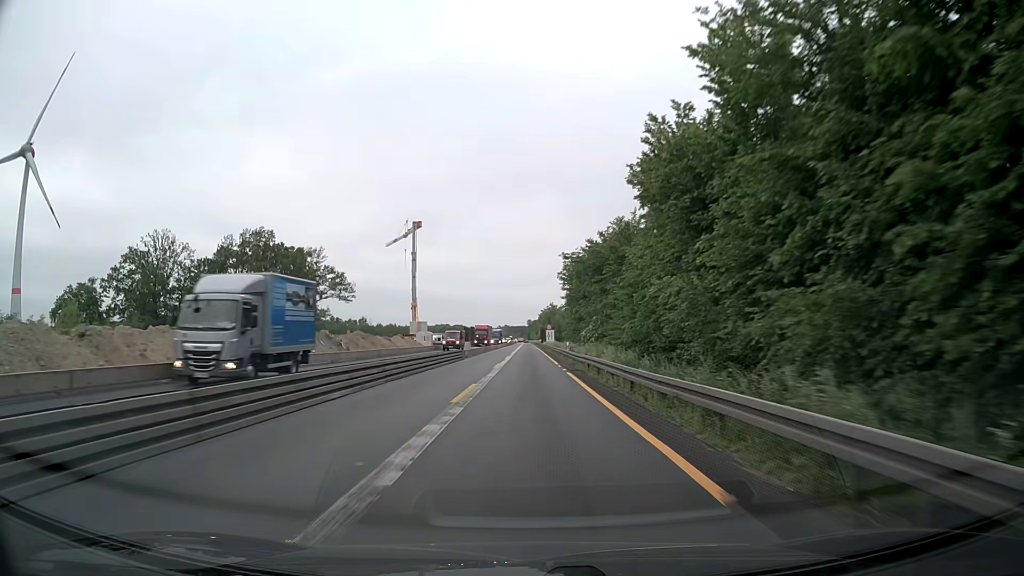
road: motorway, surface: asphalt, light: Day
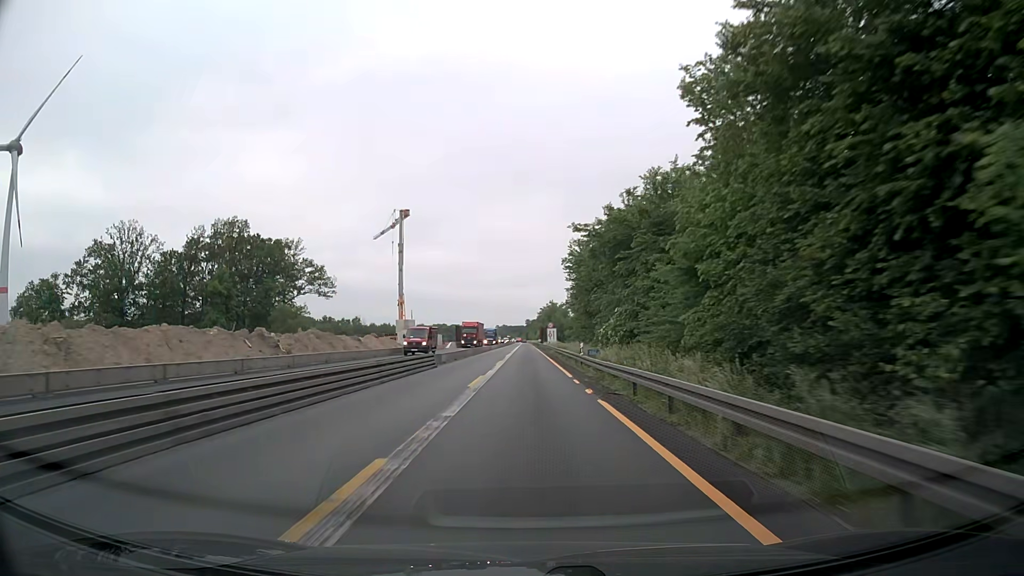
(0.0, +12.9) m; 0°
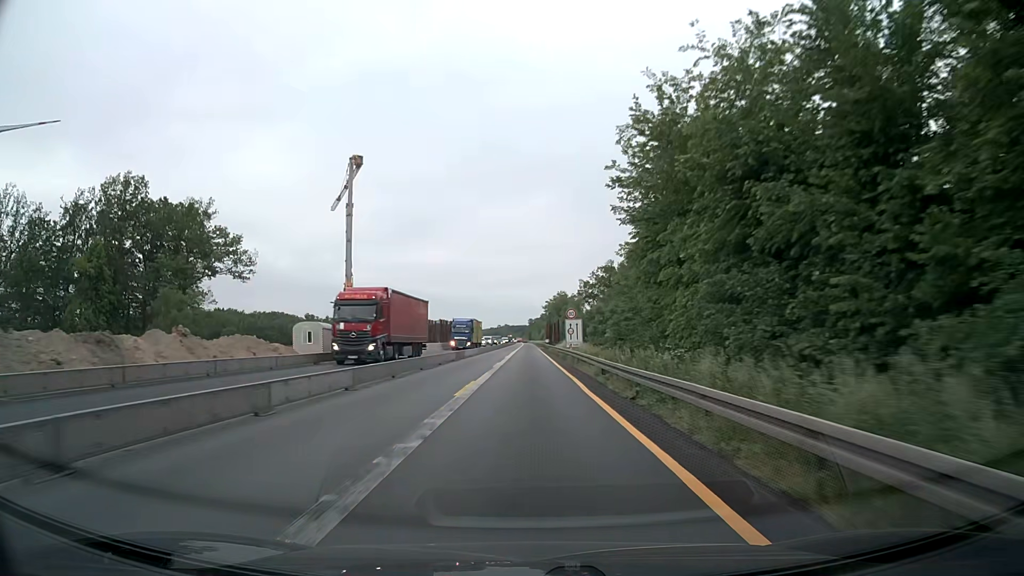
(+0.1, +38.7) m; 0°
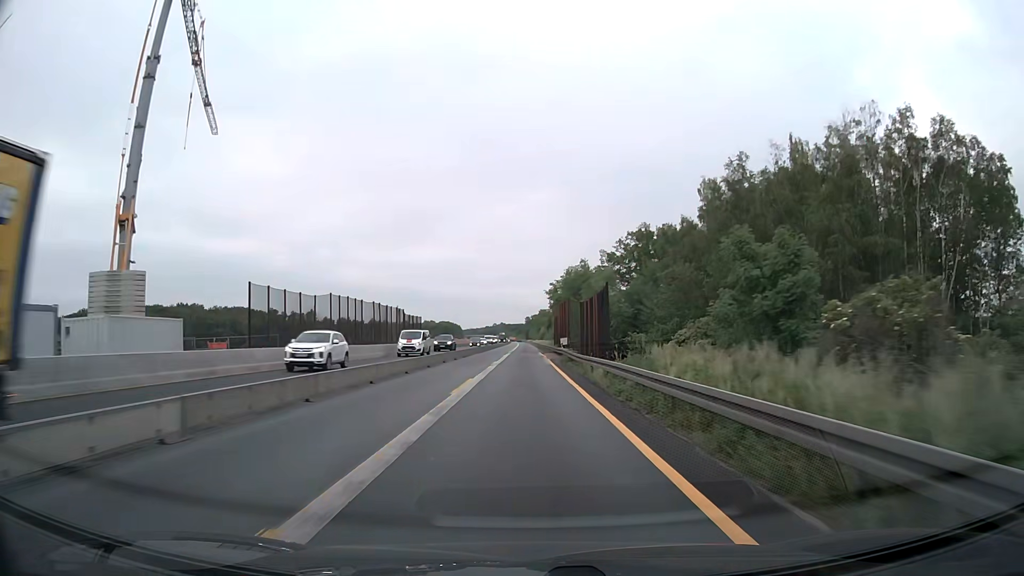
(0.0, +51.5) m; 0°
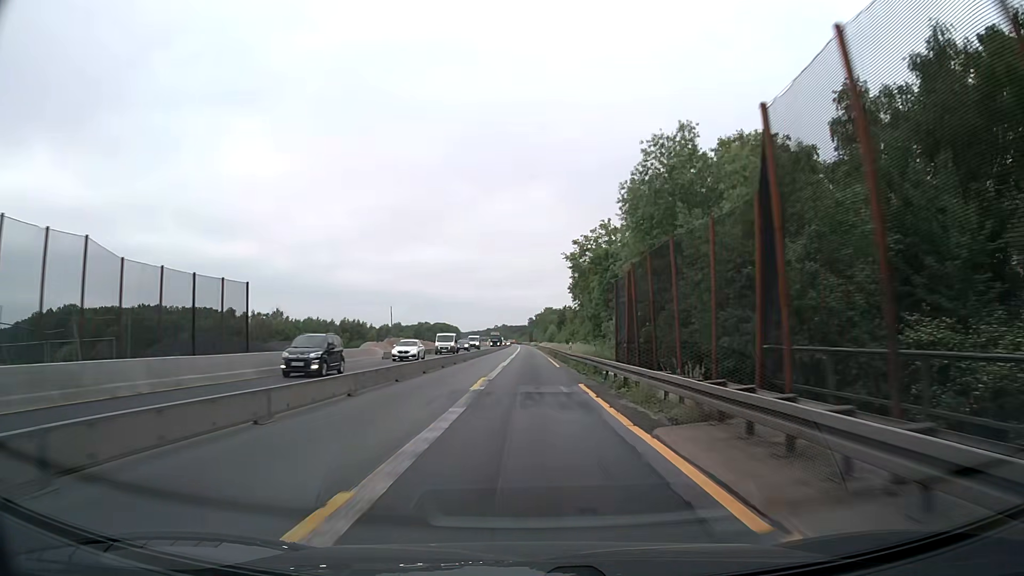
(-0.3, +51.5) m; 0°
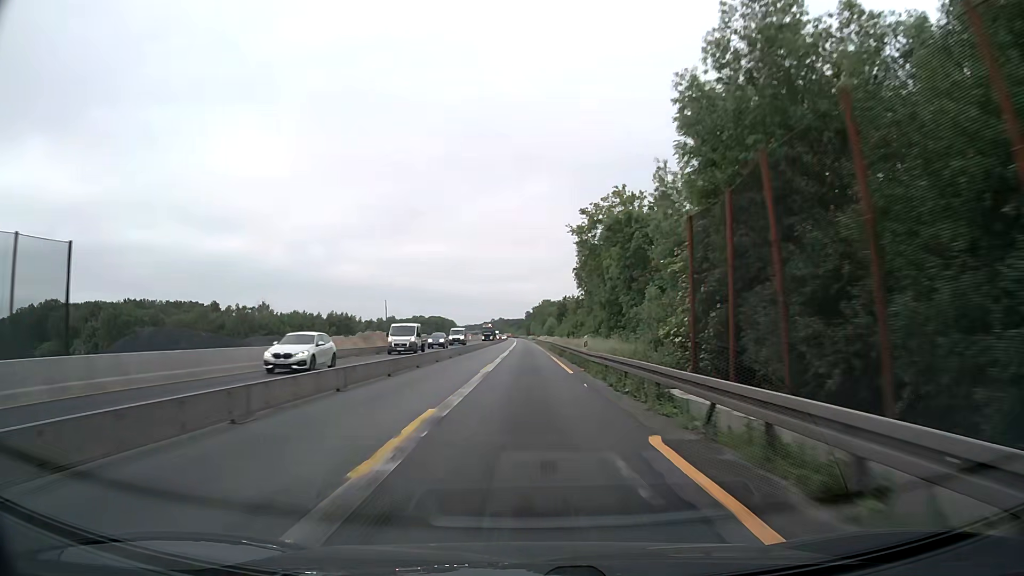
(+0.1, +12.9) m; 0°
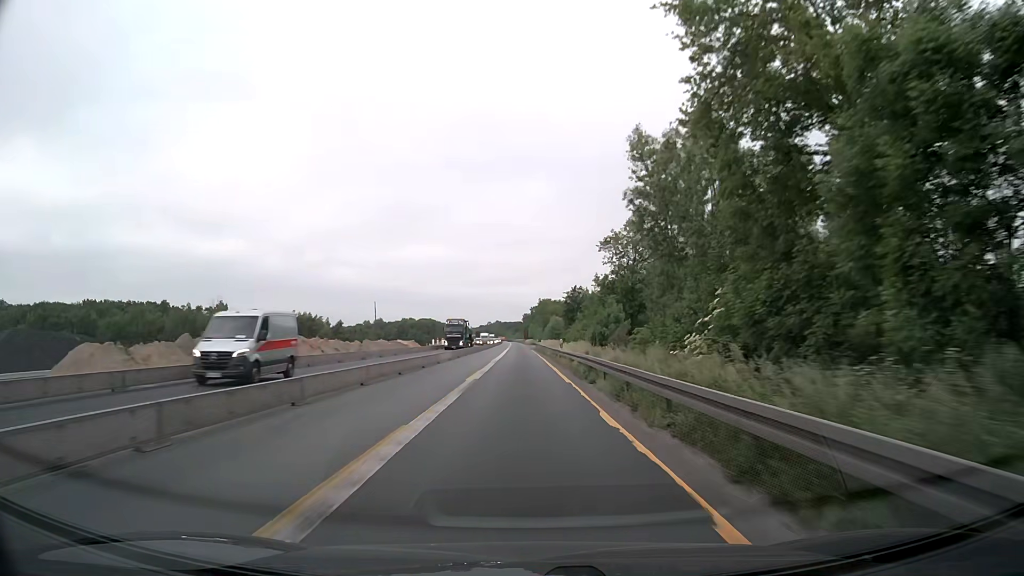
(-0.1, +38.6) m; 0°
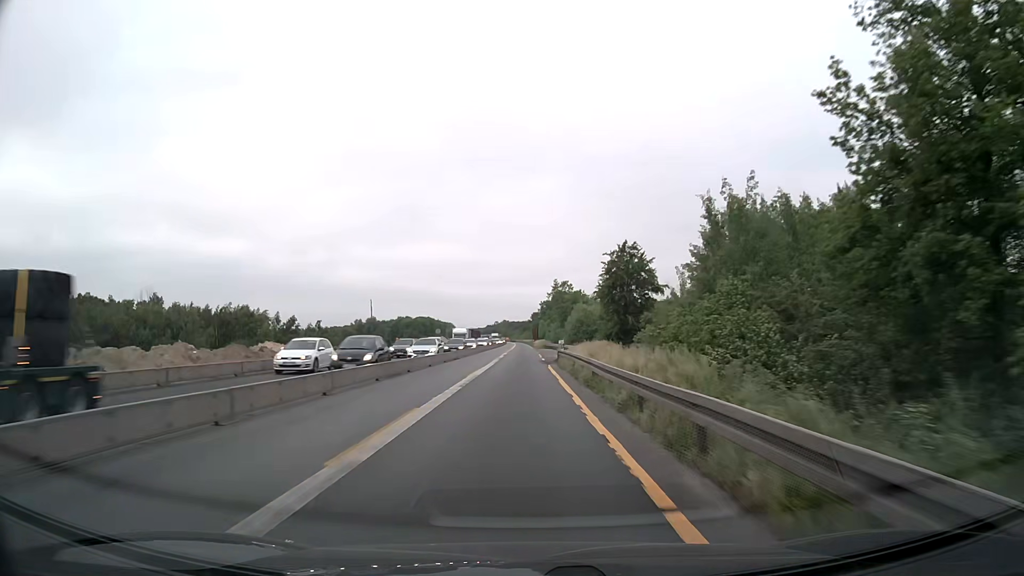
(+0.1, +51.5) m; 0°
(0, +10) (0, +20) (0, +30) (0, +40) (0, +50) (0, +60) (-1, +70) (-1, +80) (-1, +90) (-1, +100) m
